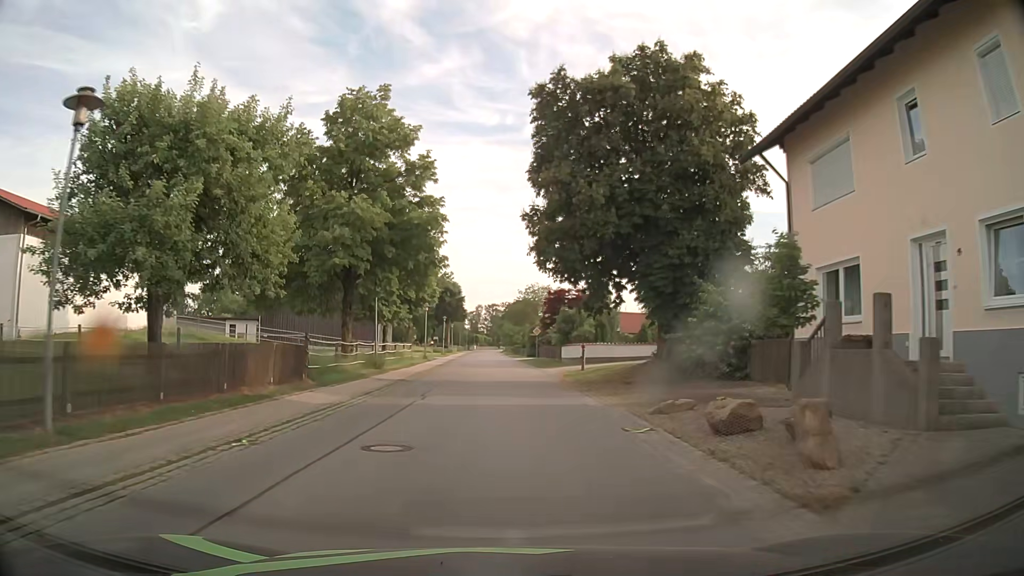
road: secondary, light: Day
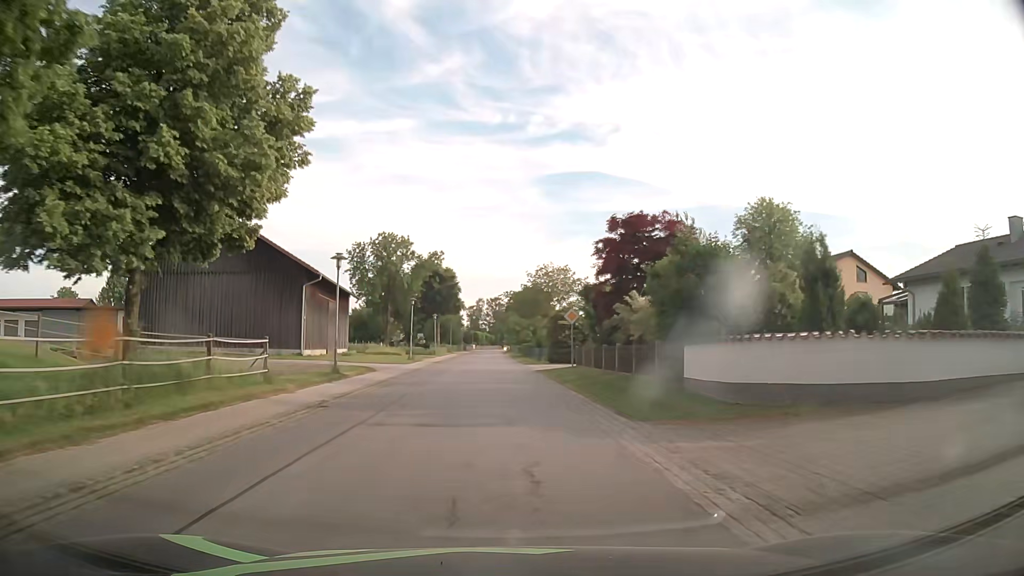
(0.0, +30.4) m; 0°
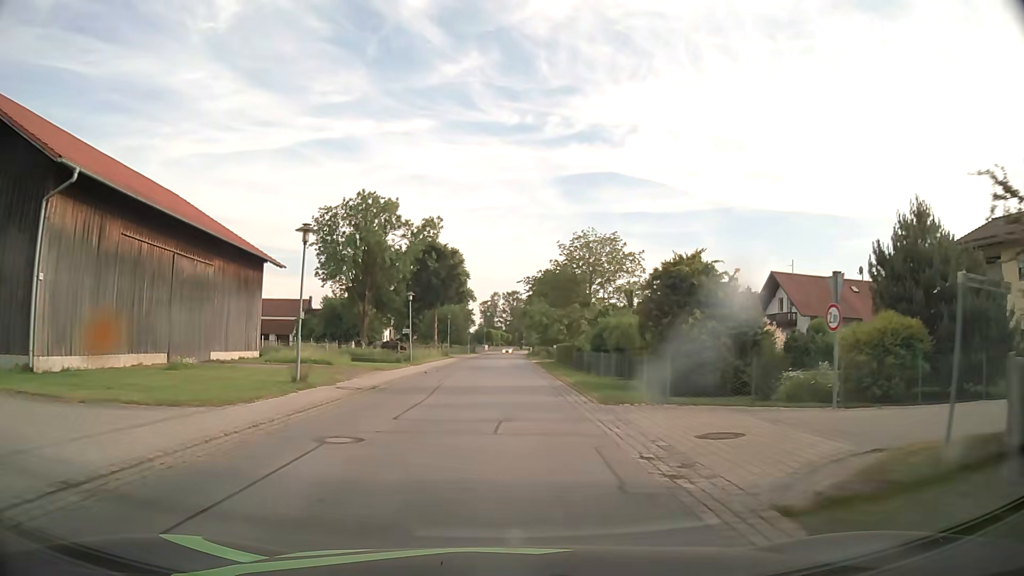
(-0.9, +30.4) m; -2°
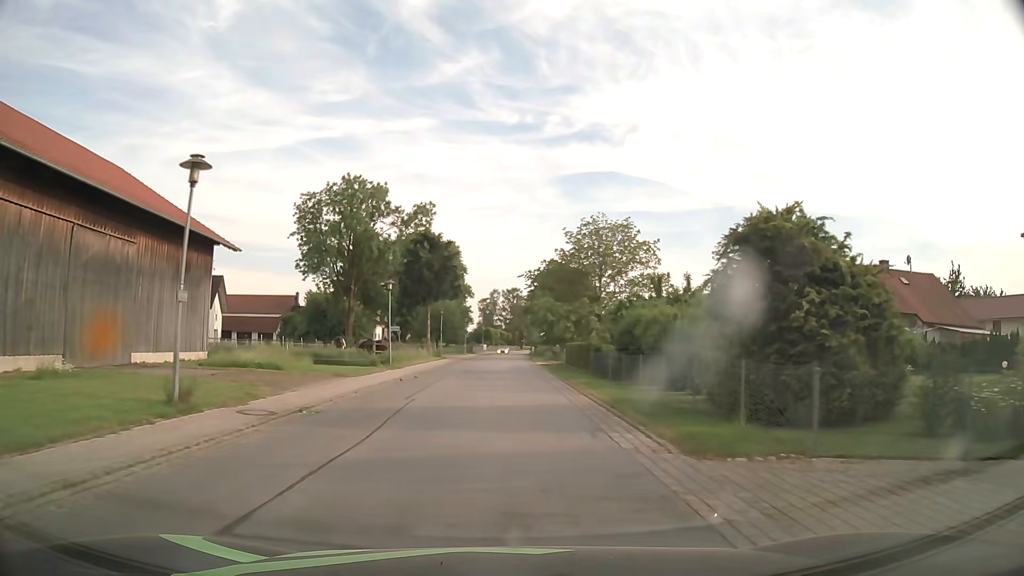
(0.0, +7.6) m; 0°
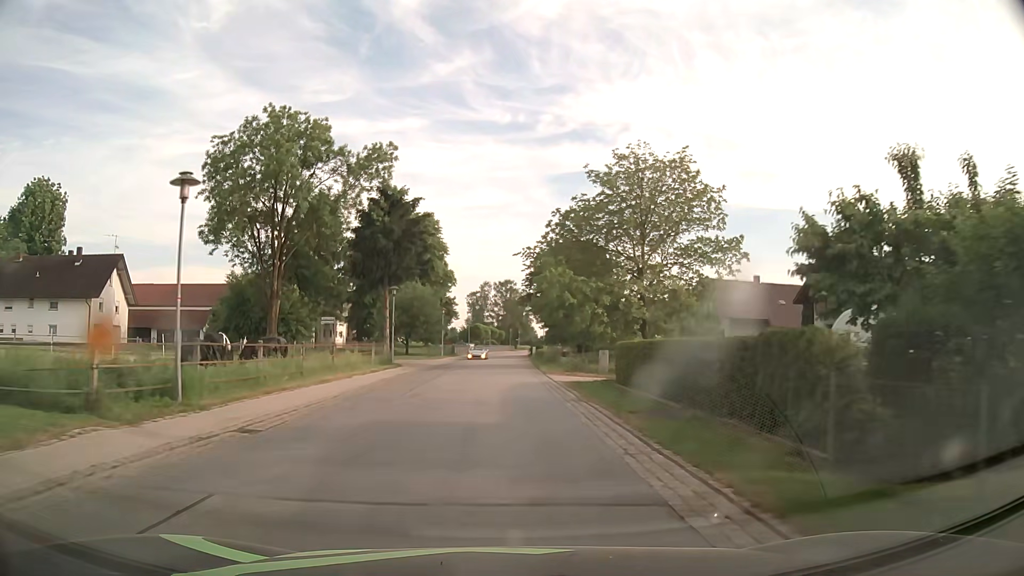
(+0.2, +22.8) m; +1°
(0, +10) (0, +20) (0, +30) (0, +40) (0, +50) (0, +60) (0, +70) (0, +80) (+1, +90) (+2, +100) m
